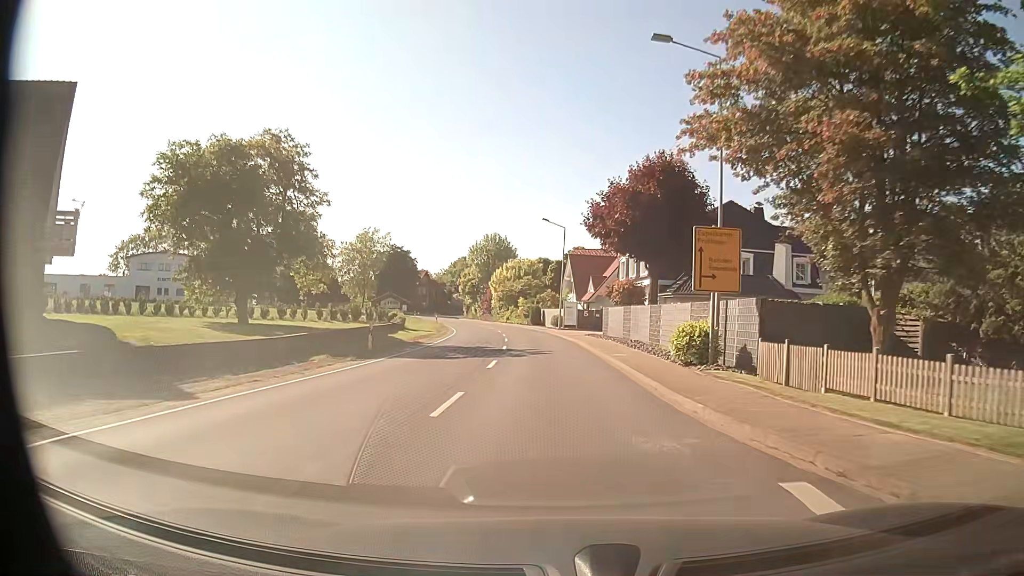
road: secondary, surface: asphalt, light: Day
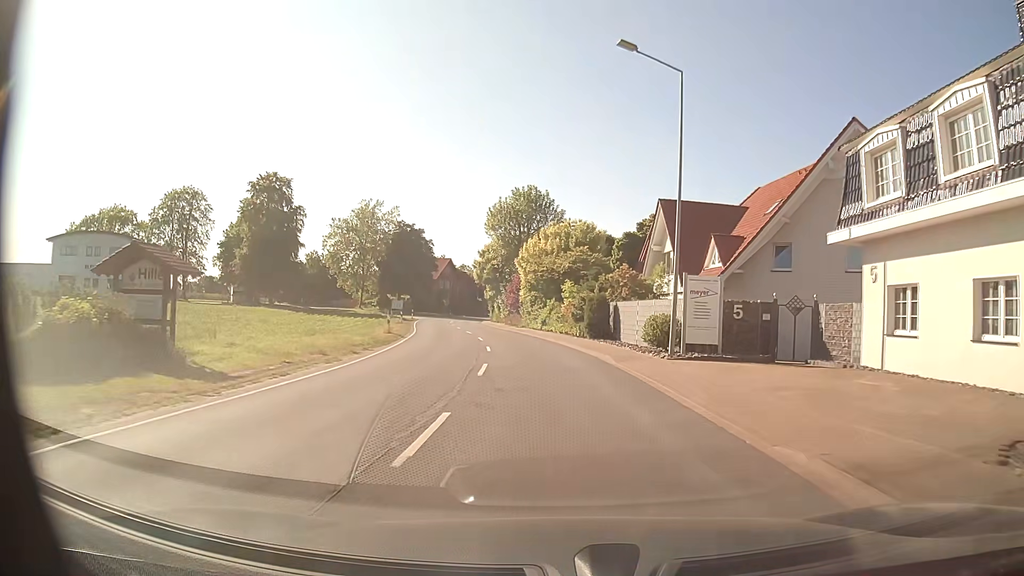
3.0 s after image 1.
(-1.2, +39.6) m; -4°
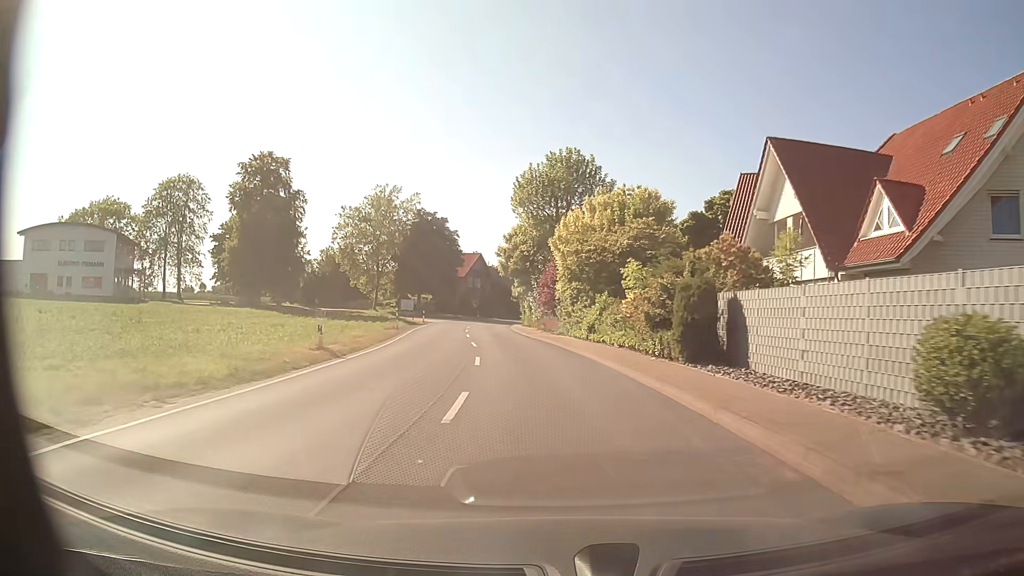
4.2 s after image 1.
(-0.4, +15.8) m; -4°
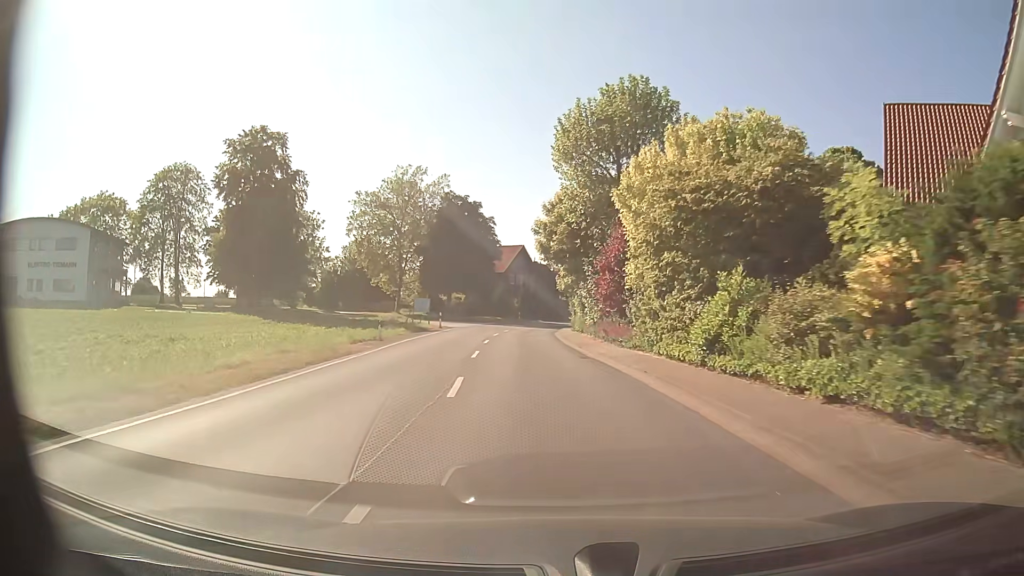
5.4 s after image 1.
(-0.6, +15.8) m; -4°
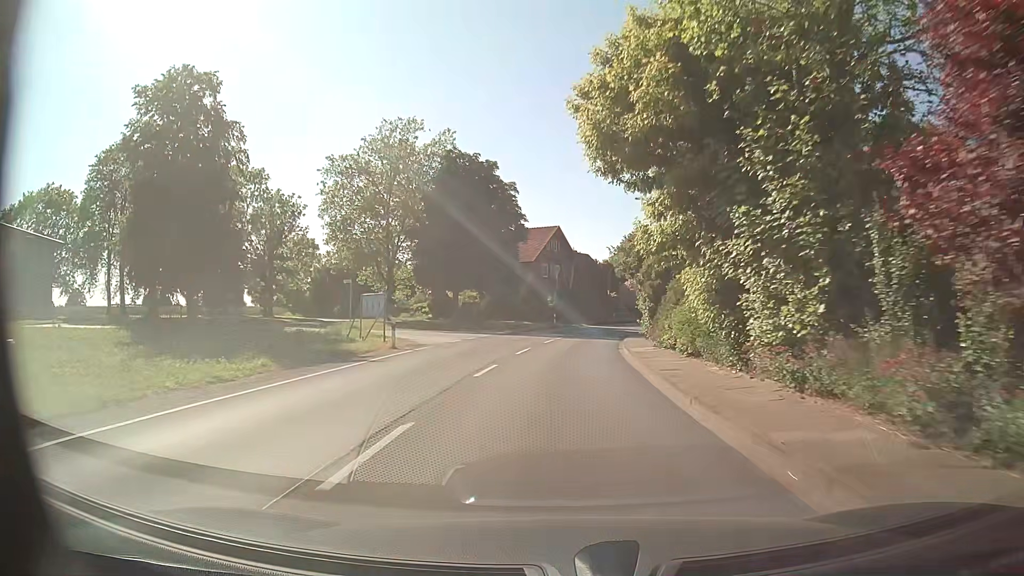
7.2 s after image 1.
(-0.9, +23.7) m; -3°
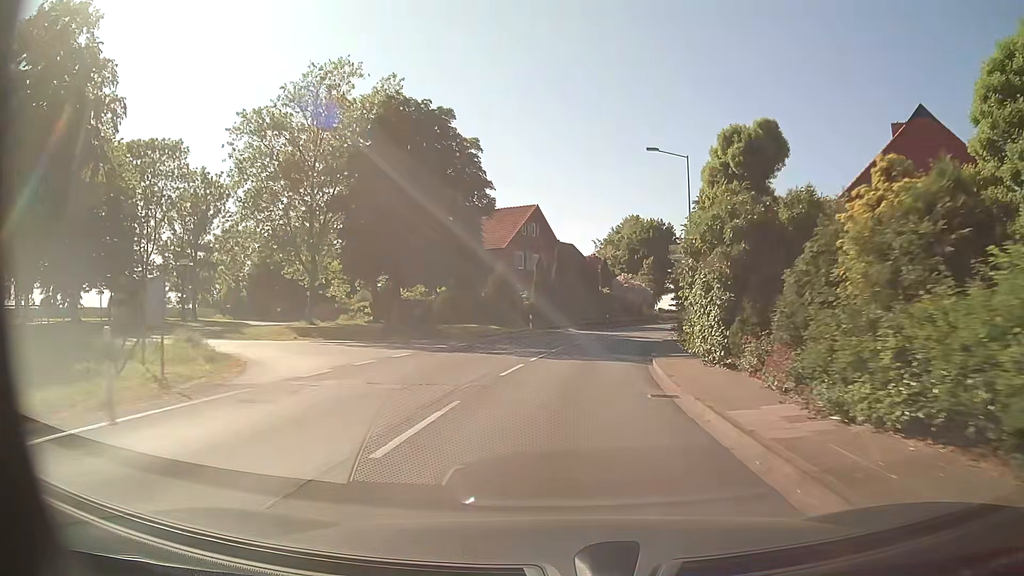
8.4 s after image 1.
(-0.1, +15.8) m; 0°
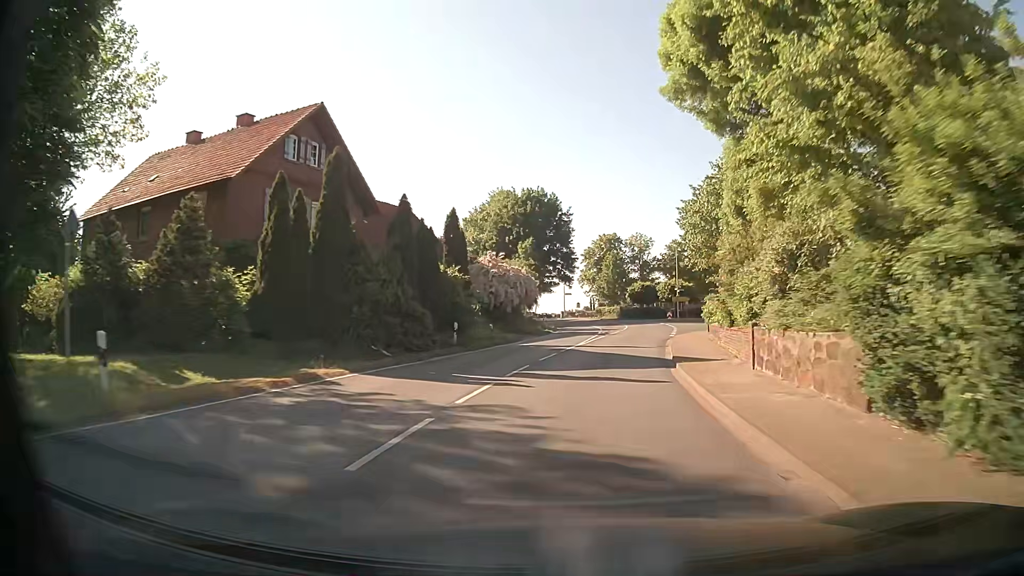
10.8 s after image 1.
(+3.0, +31.4) m; +12°
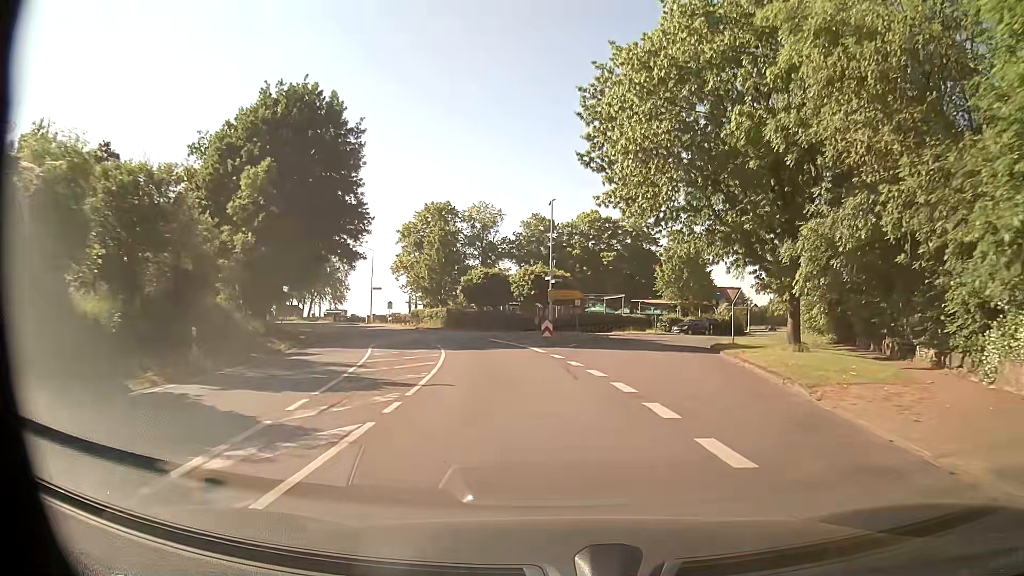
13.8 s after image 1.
(+4.3, +39.0) m; +13°
